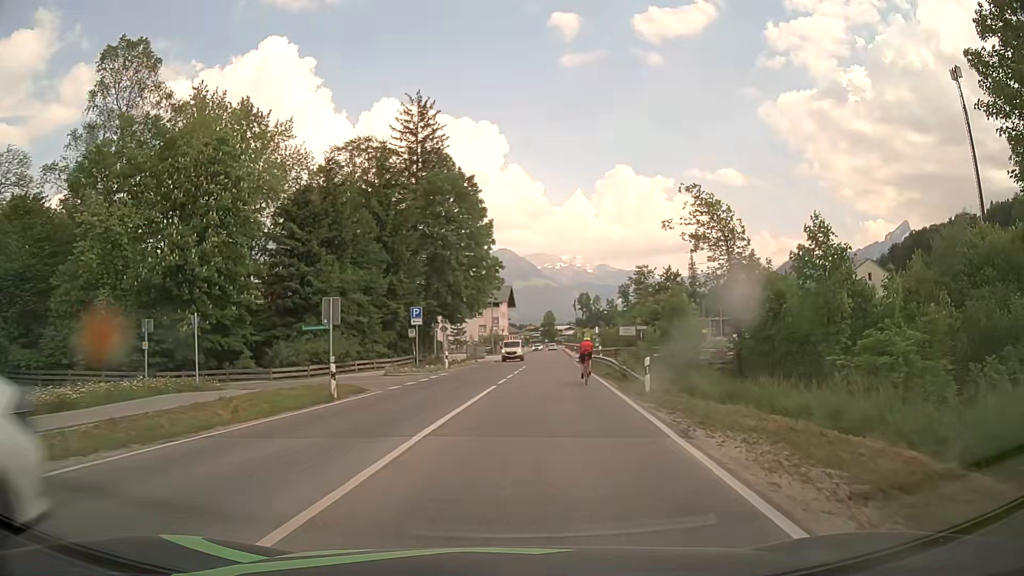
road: primary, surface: asphalt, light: Day
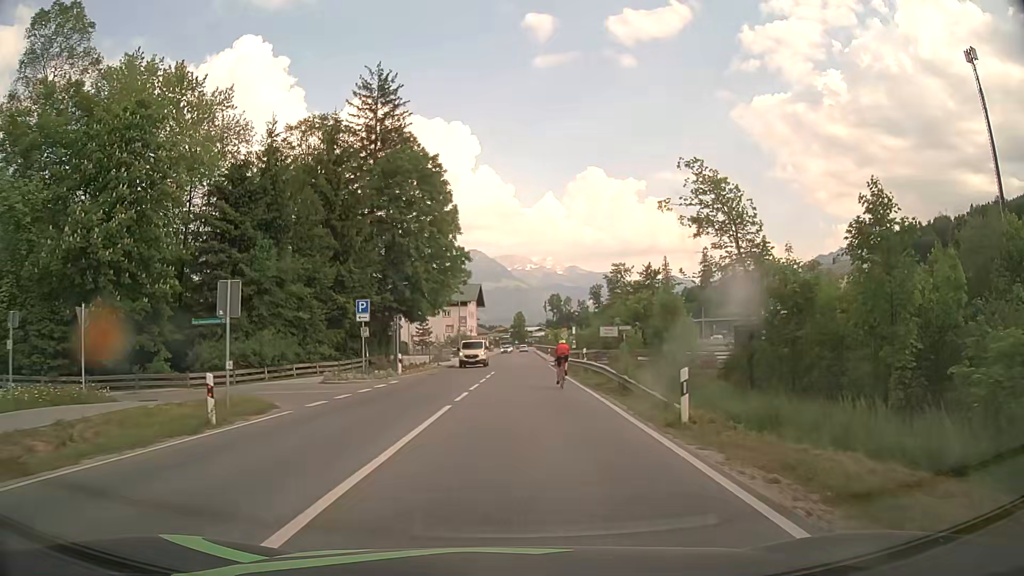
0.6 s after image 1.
(+0.2, +6.5) m; +3°
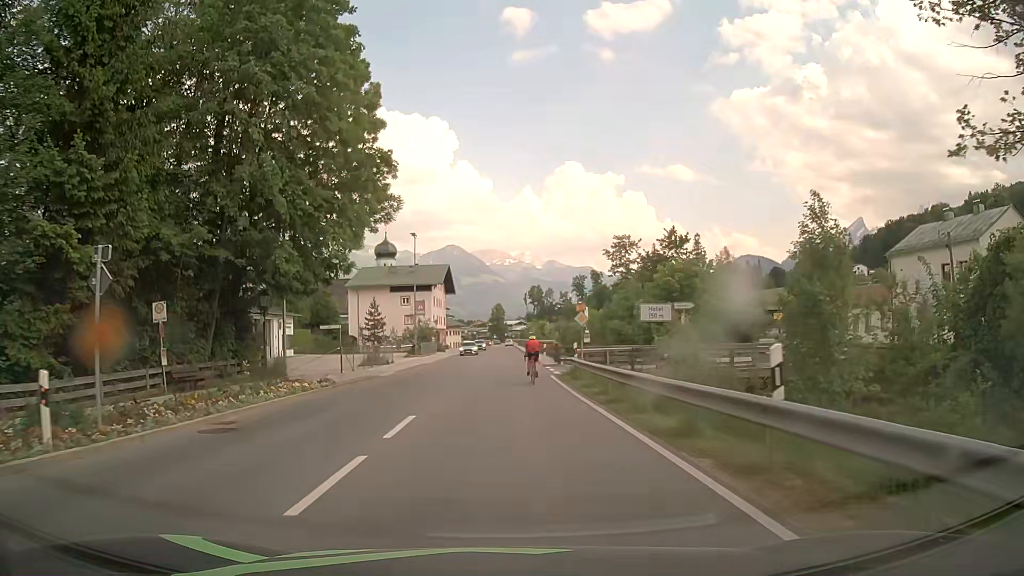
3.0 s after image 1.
(+0.8, +25.0) m; +2°
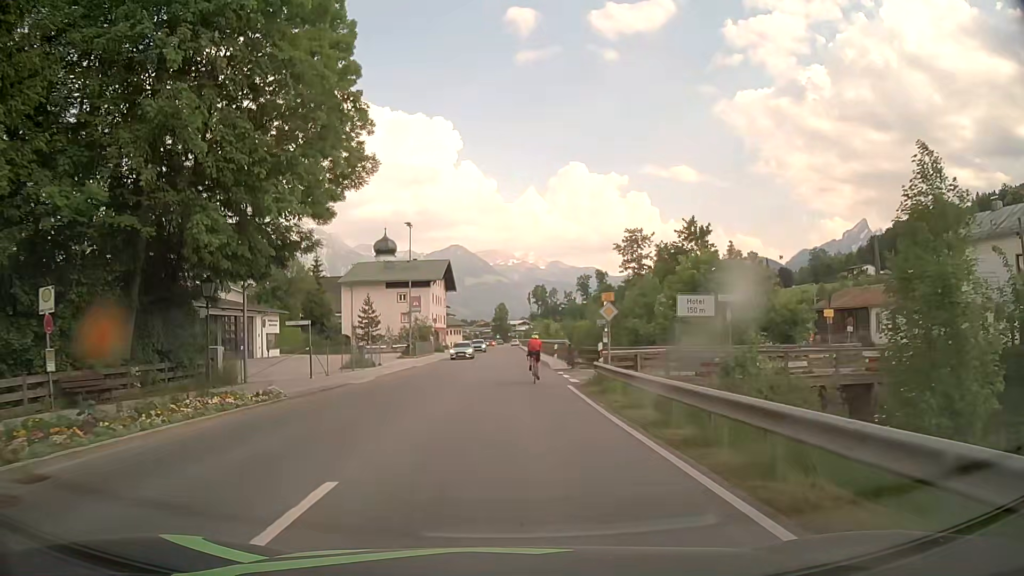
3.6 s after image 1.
(0.0, +6.1) m; 0°
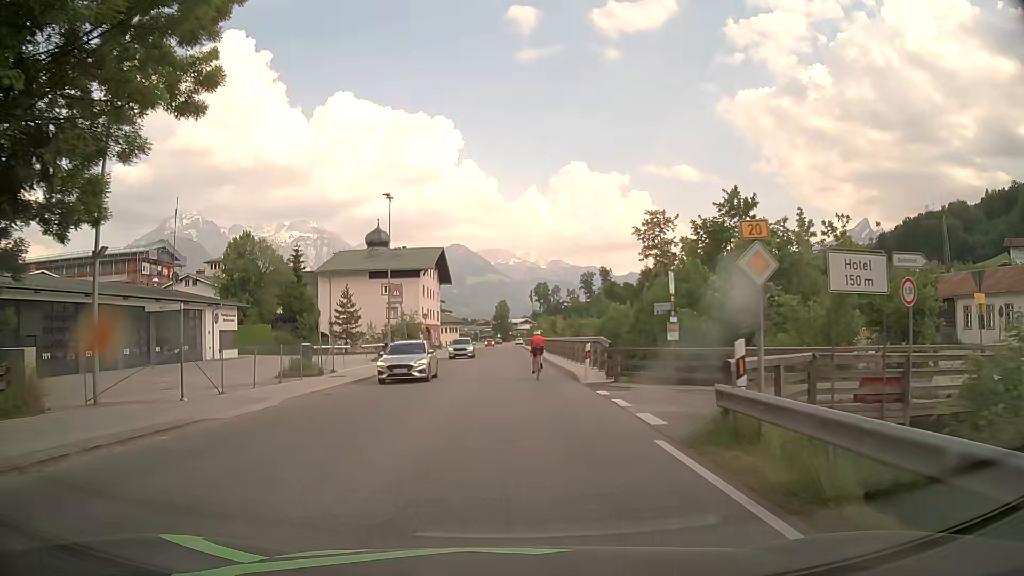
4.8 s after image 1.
(0.0, +12.2) m; 0°
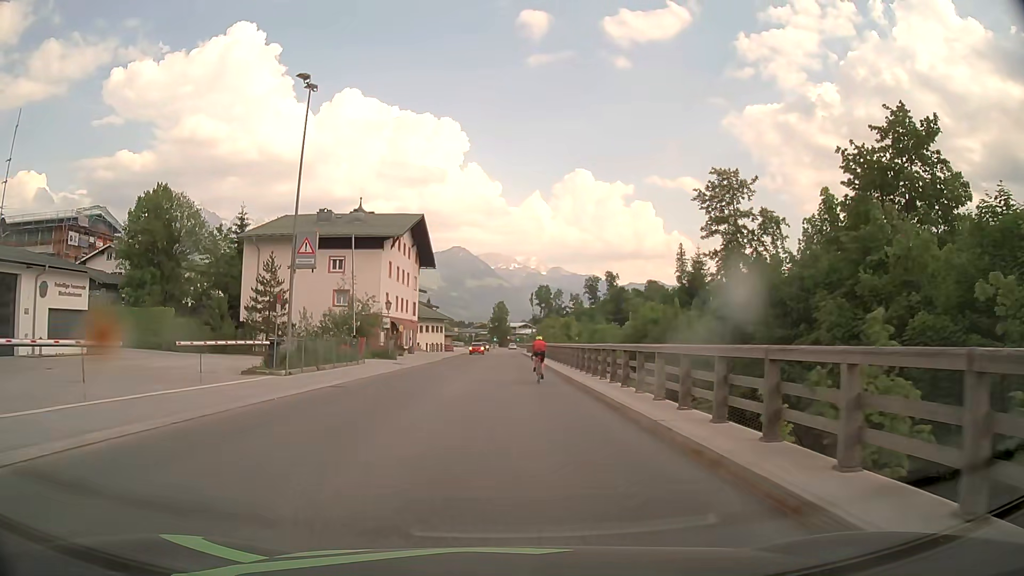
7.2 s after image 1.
(-0.1, +24.1) m; 0°
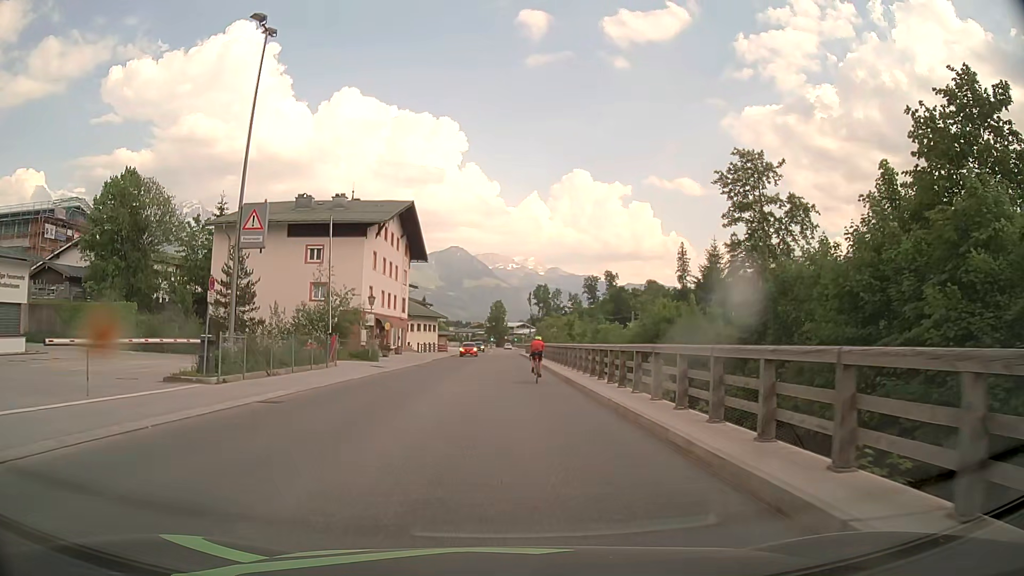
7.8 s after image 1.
(0.0, +6.0) m; 0°
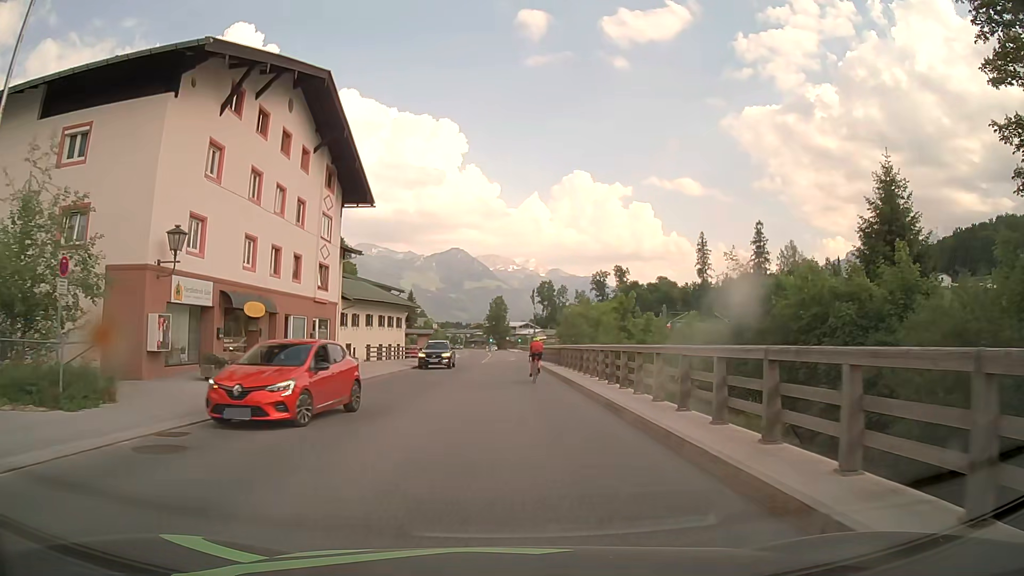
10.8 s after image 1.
(0.0, +29.9) m; 0°
(0, +10) (0, +20) (0, +30) (0, +40) (0, +50) (0, +60) (+1, +70) (+1, +80) (+2, +90) (+2, +100) m
